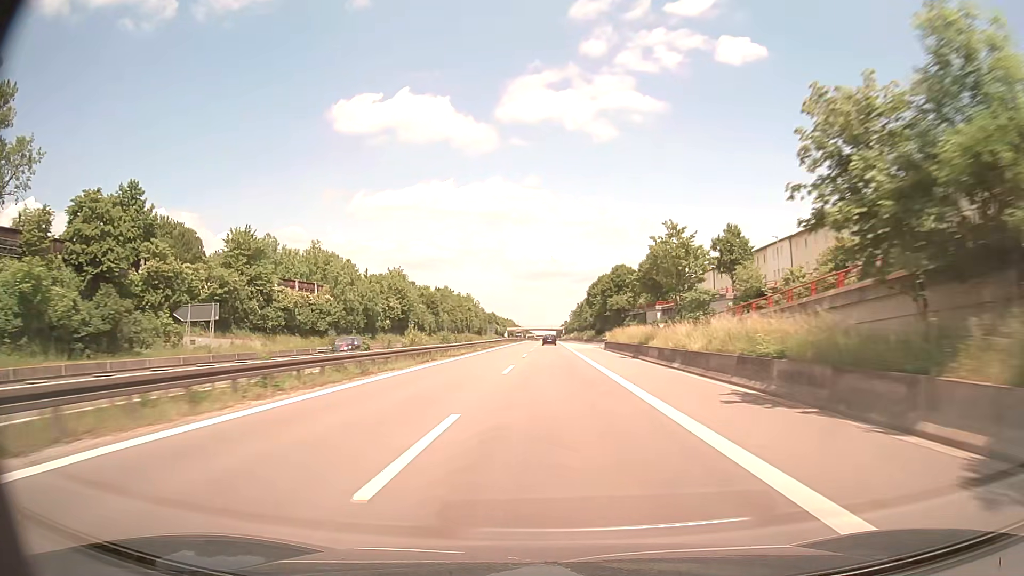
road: trunk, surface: asphalt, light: Day
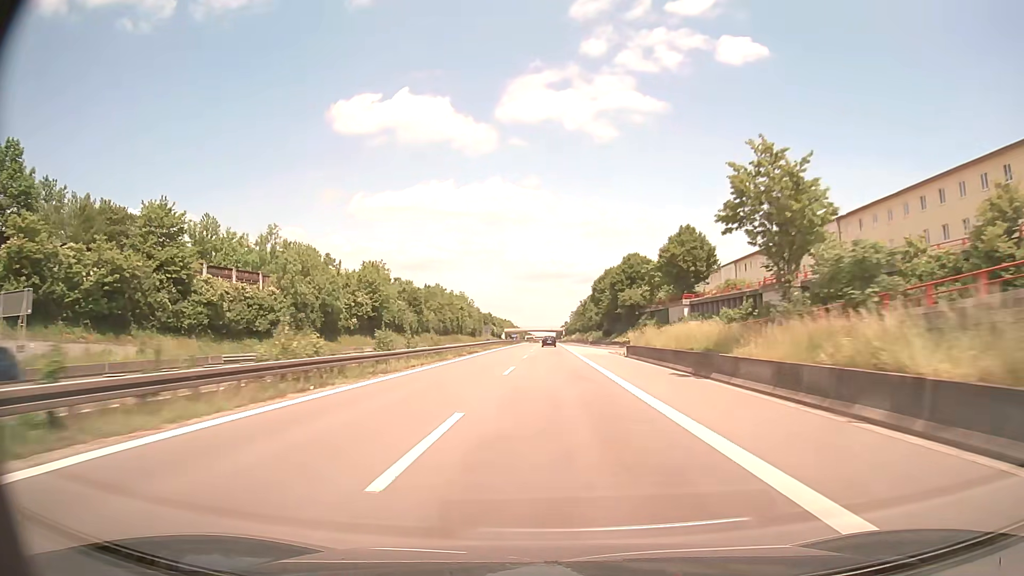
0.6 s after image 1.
(0.0, +17.7) m; 0°
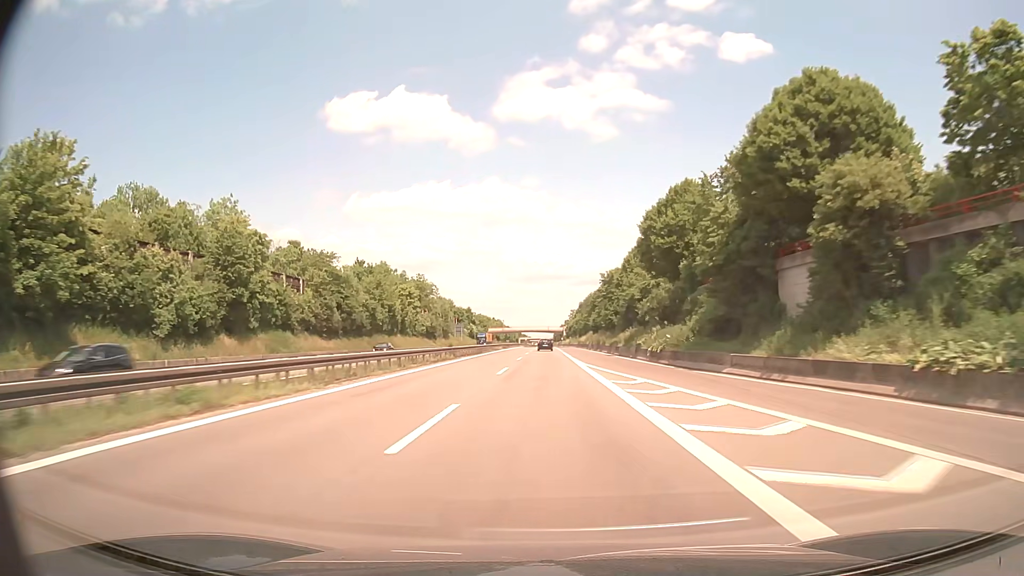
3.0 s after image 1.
(+0.3, +70.4) m; 0°
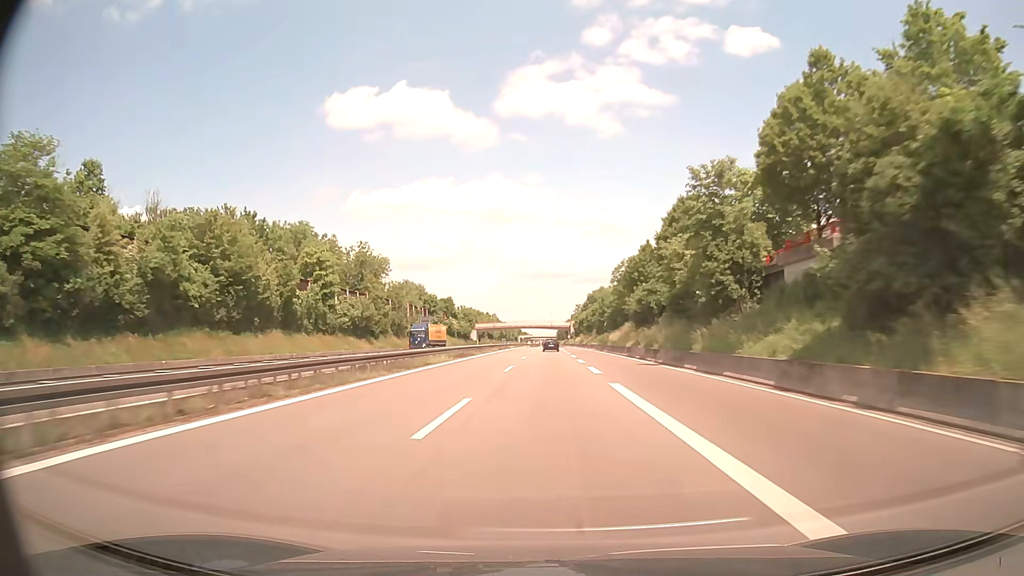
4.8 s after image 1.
(-0.2, +53.2) m; 0°
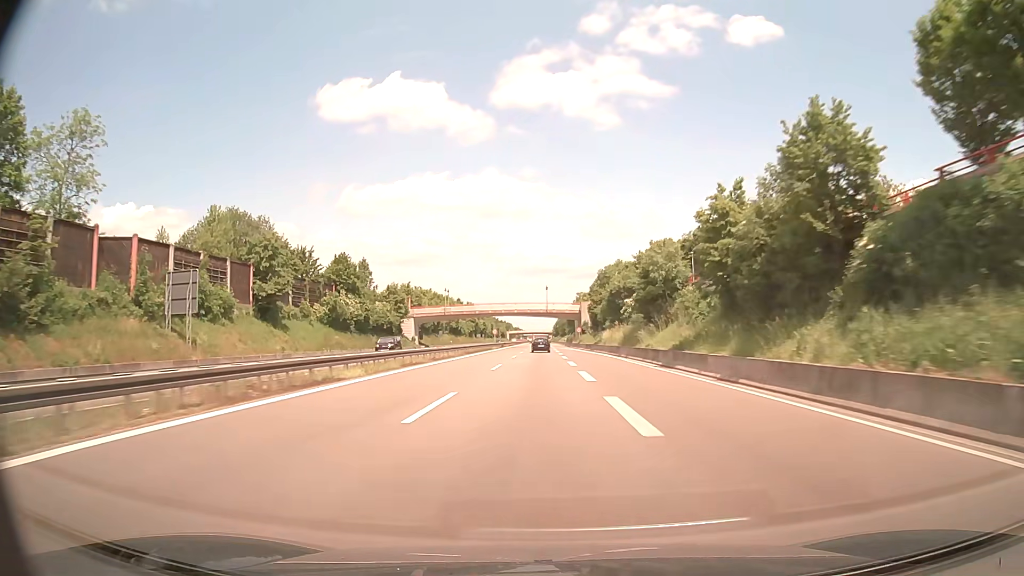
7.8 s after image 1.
(+0.7, +88.8) m; 0°
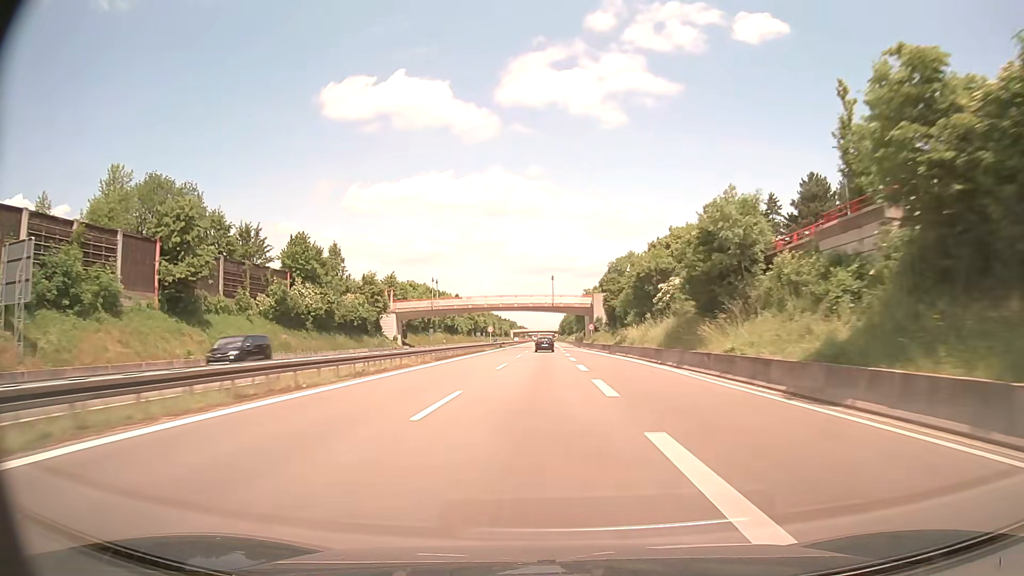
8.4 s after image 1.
(-0.1, +17.7) m; 0°
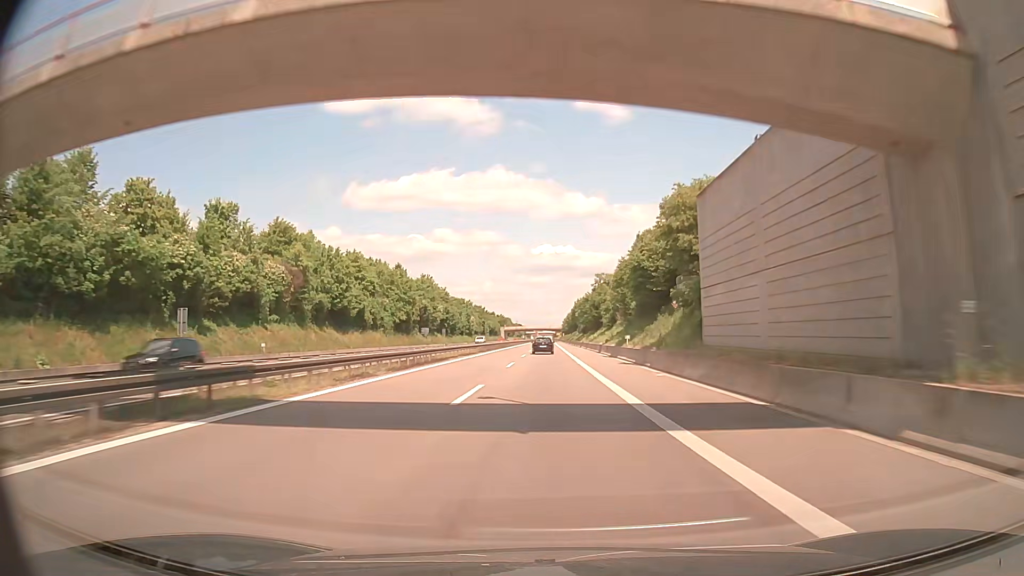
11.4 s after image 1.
(-0.5, +87.9) m; 0°
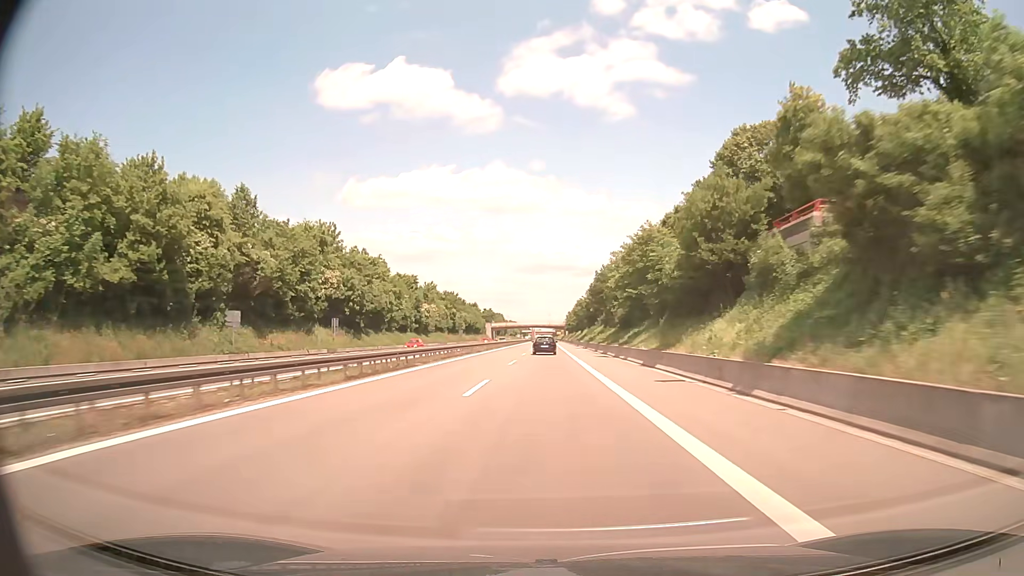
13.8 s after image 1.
(+0.1, +70.5) m; 0°
(0, +10) (0, +20) (0, +30) (0, +40) (0, +50) (0, +60) (0, +70) (0, +80) (0, +90) (0, +100) m
